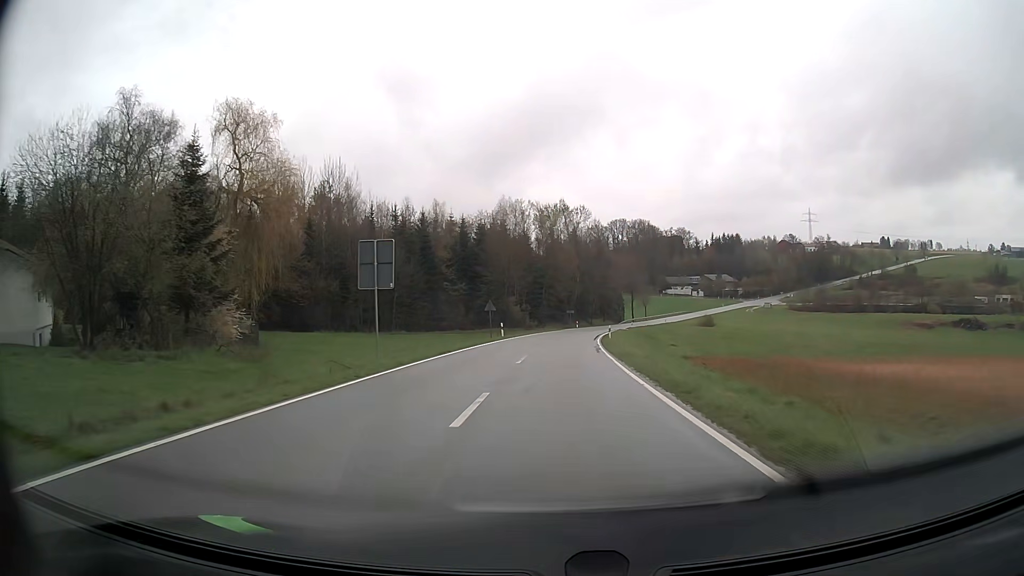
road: tertiary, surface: asphalt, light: Day
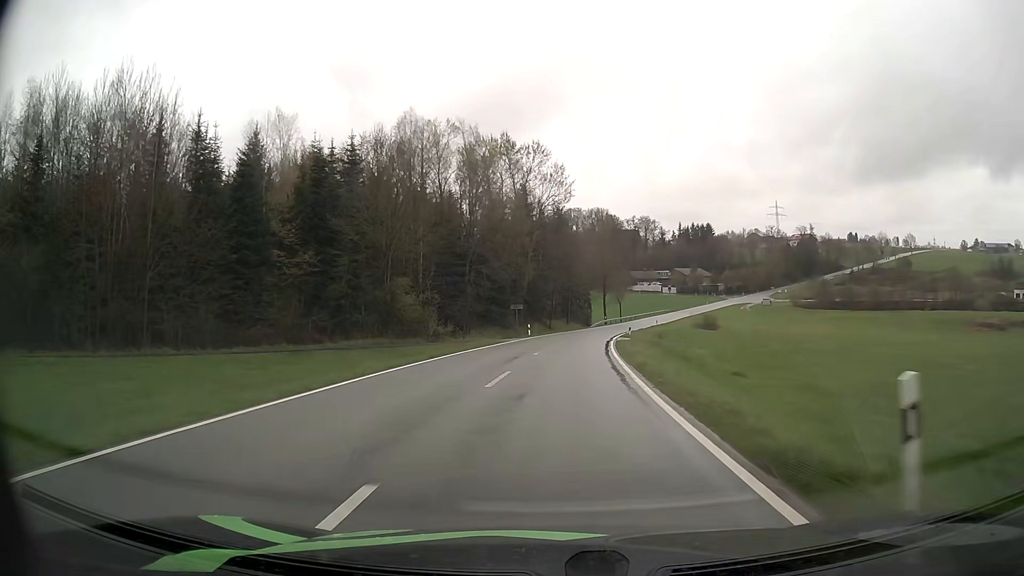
(+1.5, +44.4) m; +4°
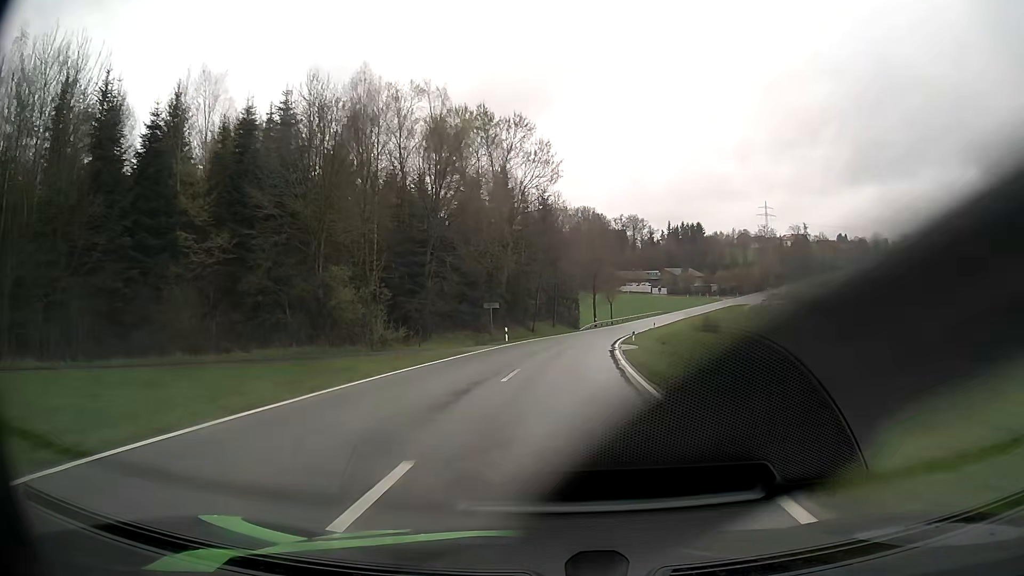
(+0.1, +11.2) m; +1°
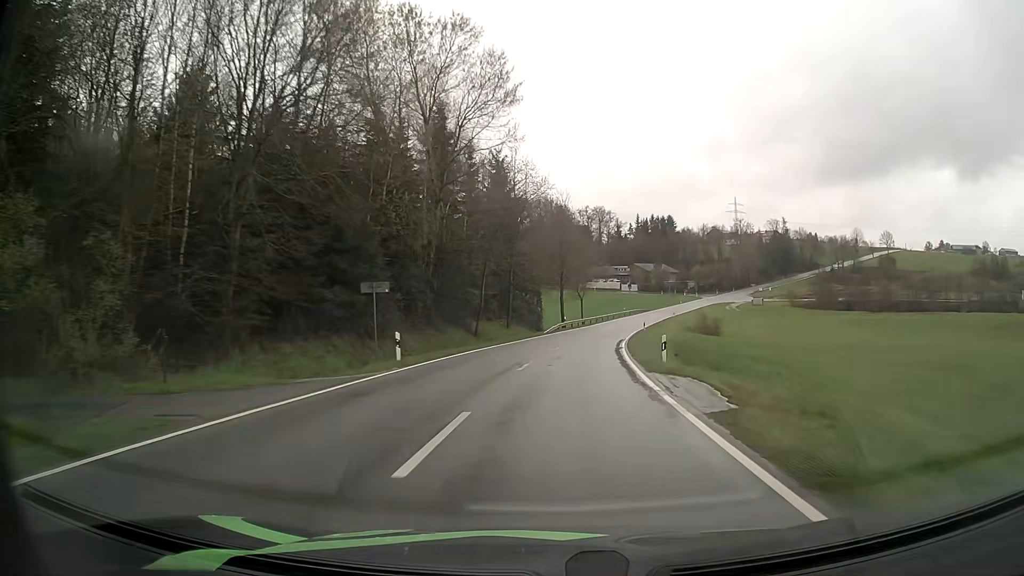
(+0.6, +22.4) m; +3°
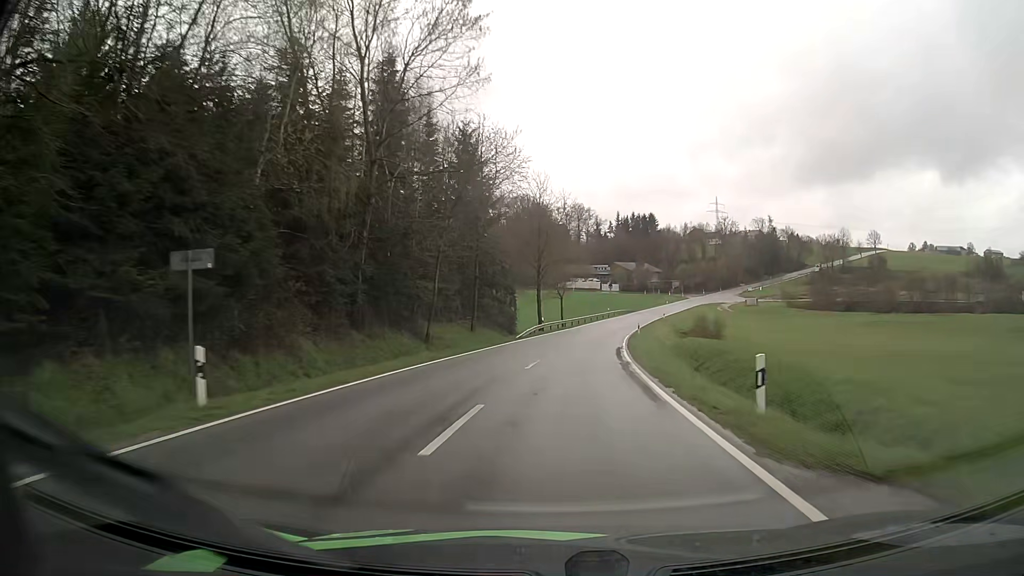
(+0.2, +11.1) m; +2°
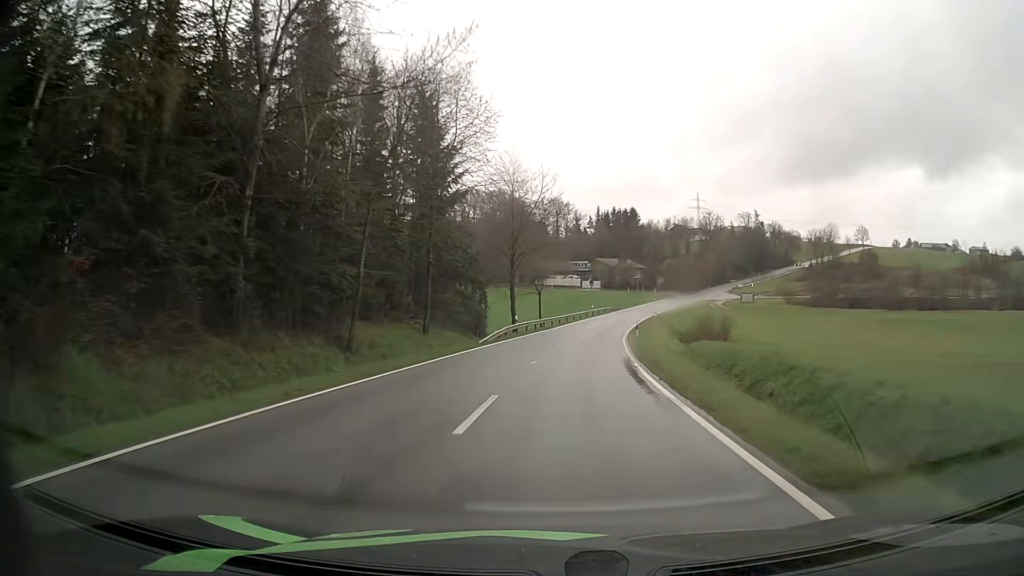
(+0.2, +11.0) m; +2°
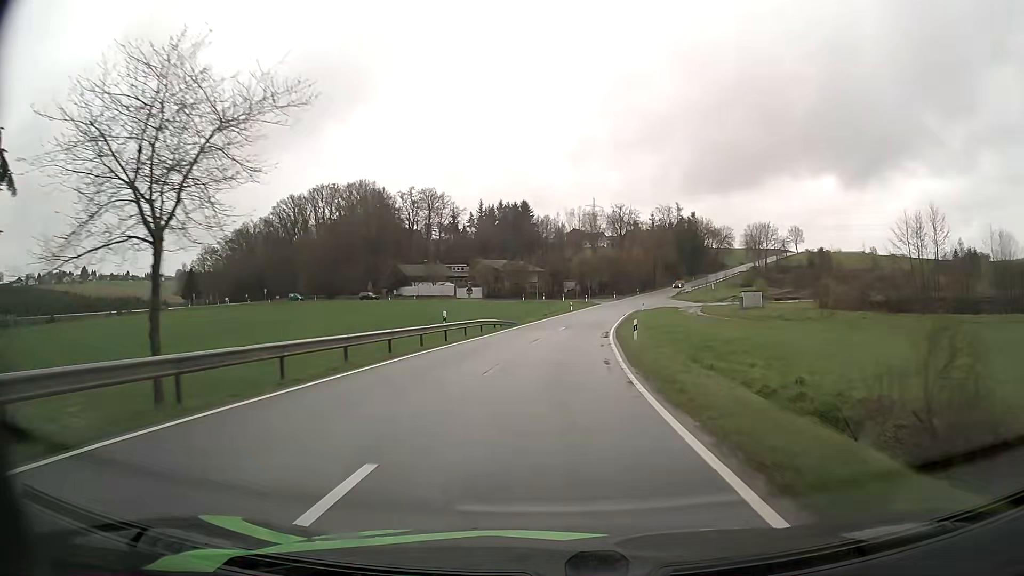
(+4.9, +55.3) m; +10°
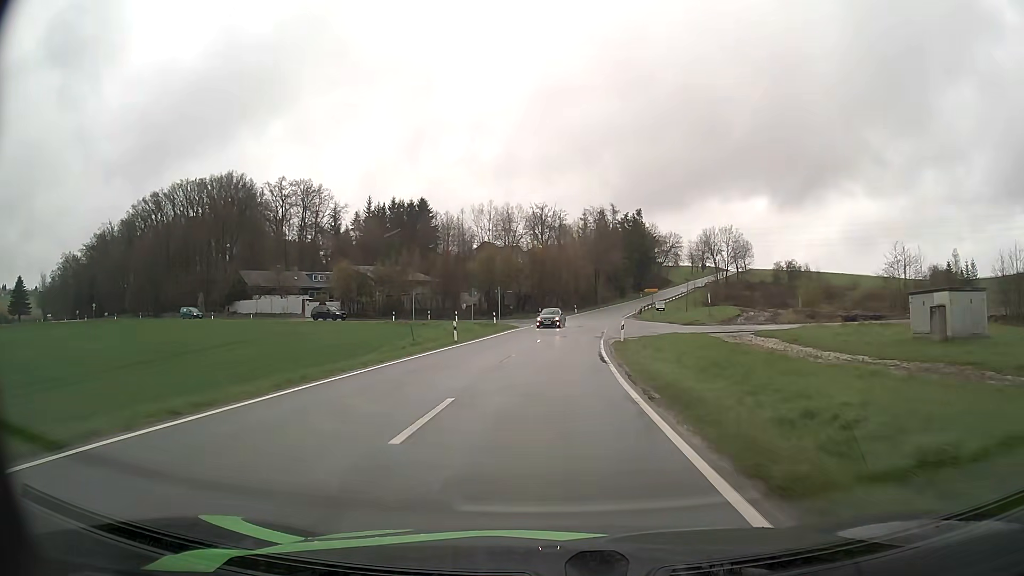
(+2.6, +44.3) m; +7°
(0, +10) (+1, +20) (+1, +30) (+2, +40) (+3, +50) (+4, +60) (+6, +70) (+8, +79) (+10, +89) (+13, +99) m
